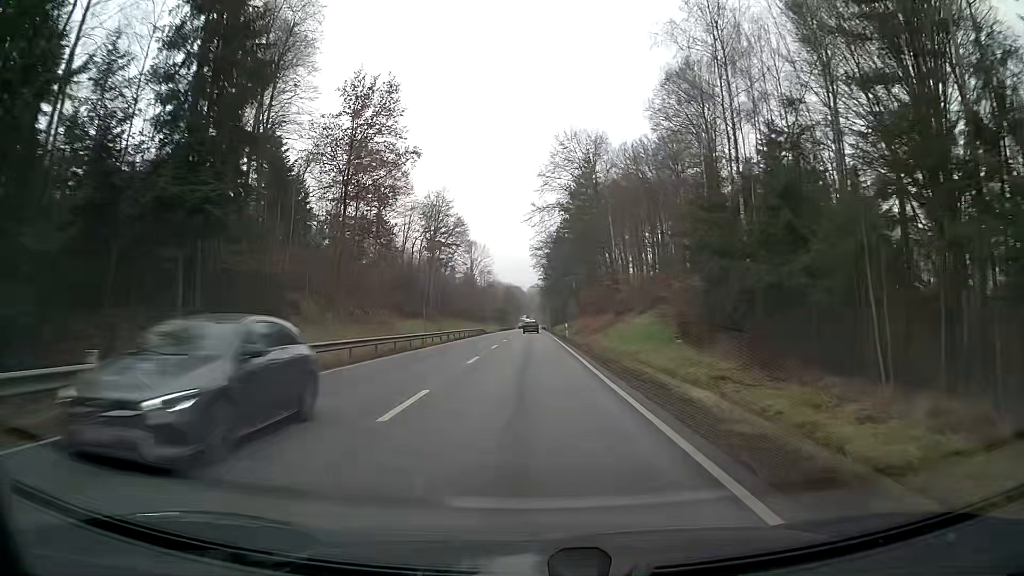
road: primary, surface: asphalt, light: Day
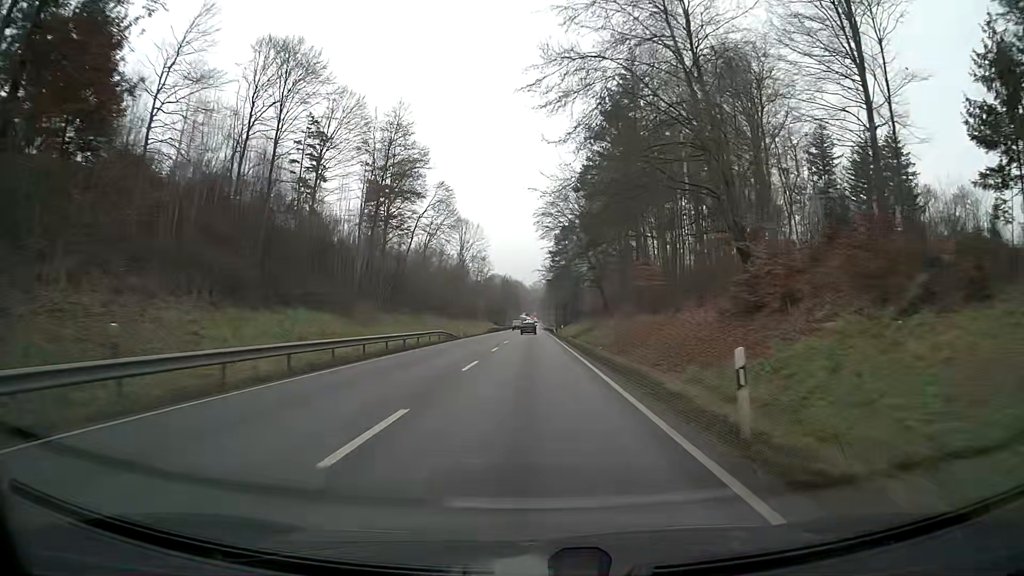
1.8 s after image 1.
(-0.2, +38.8) m; 0°
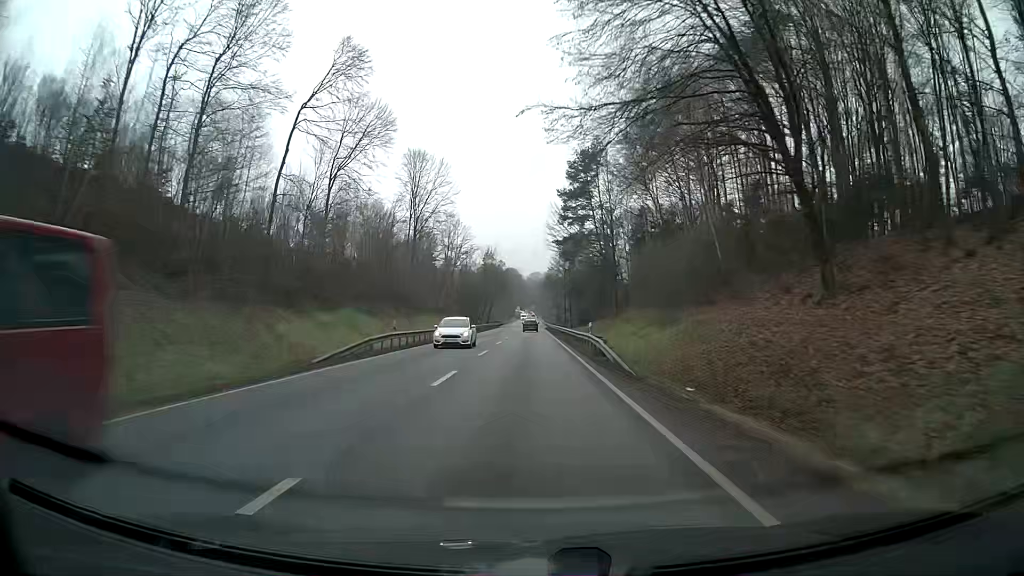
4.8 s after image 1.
(+0.3, +64.6) m; 0°
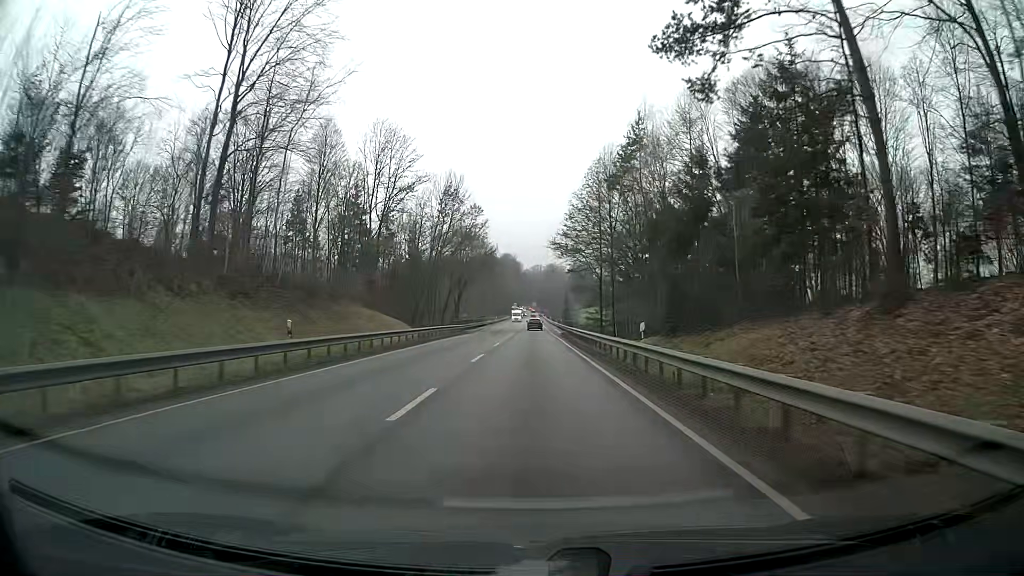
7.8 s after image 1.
(+0.1, +64.9) m; 0°
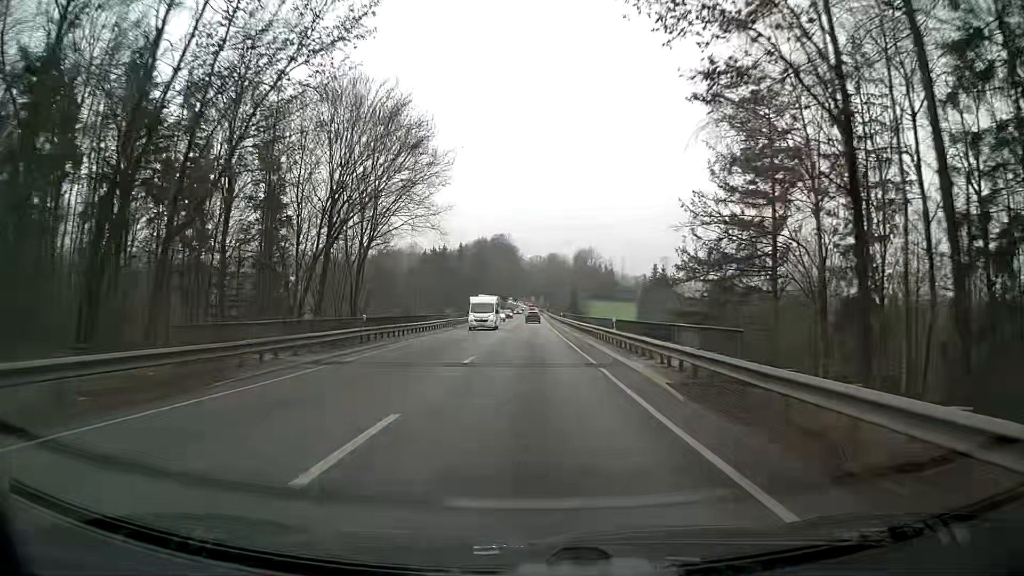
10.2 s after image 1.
(-0.2, +51.4) m; 0°
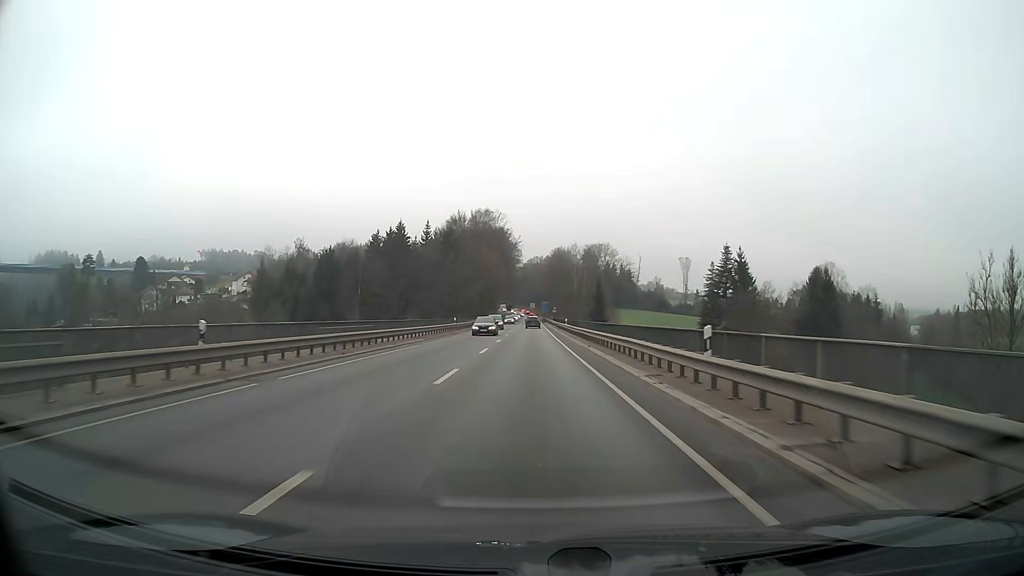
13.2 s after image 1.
(+0.2, +63.4) m; 0°
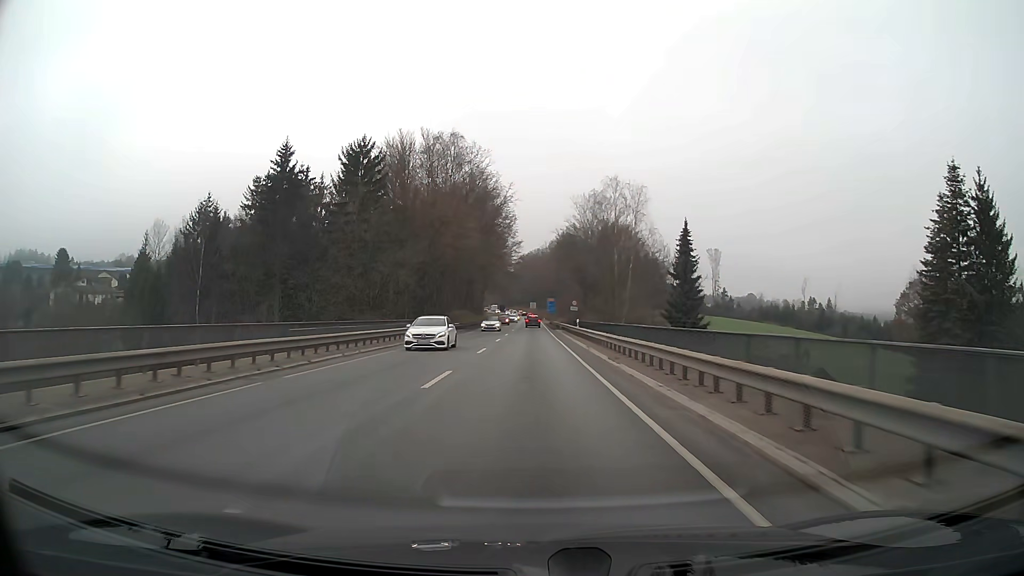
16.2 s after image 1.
(-0.1, +62.1) m; 0°
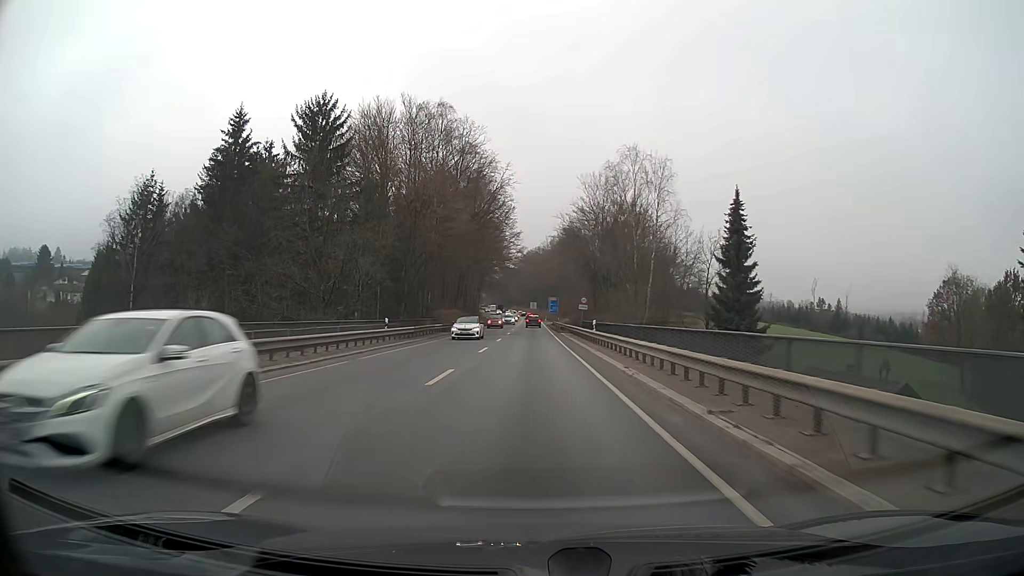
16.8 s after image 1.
(0.0, +12.2) m; 0°
